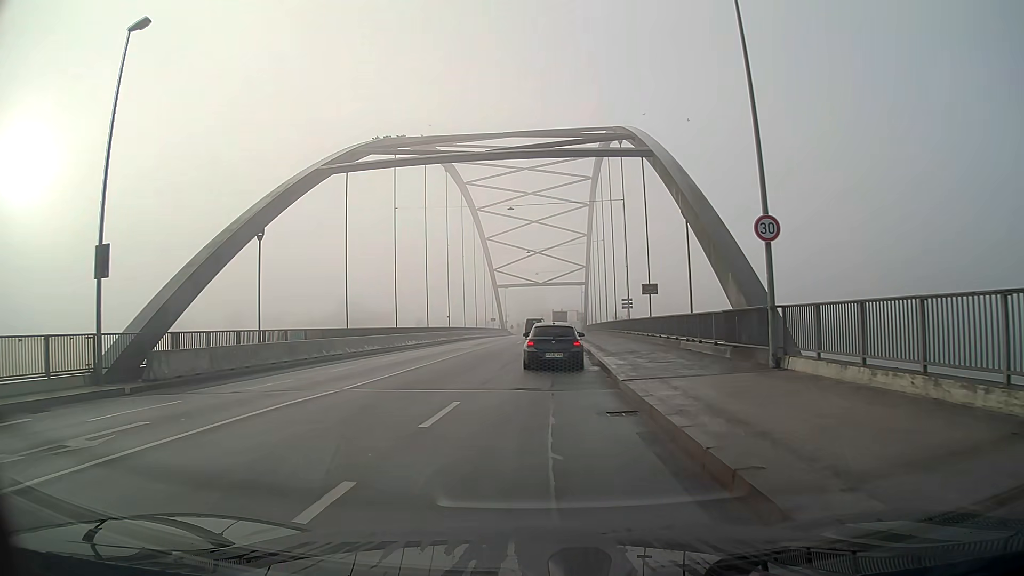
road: primary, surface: asphalt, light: Day
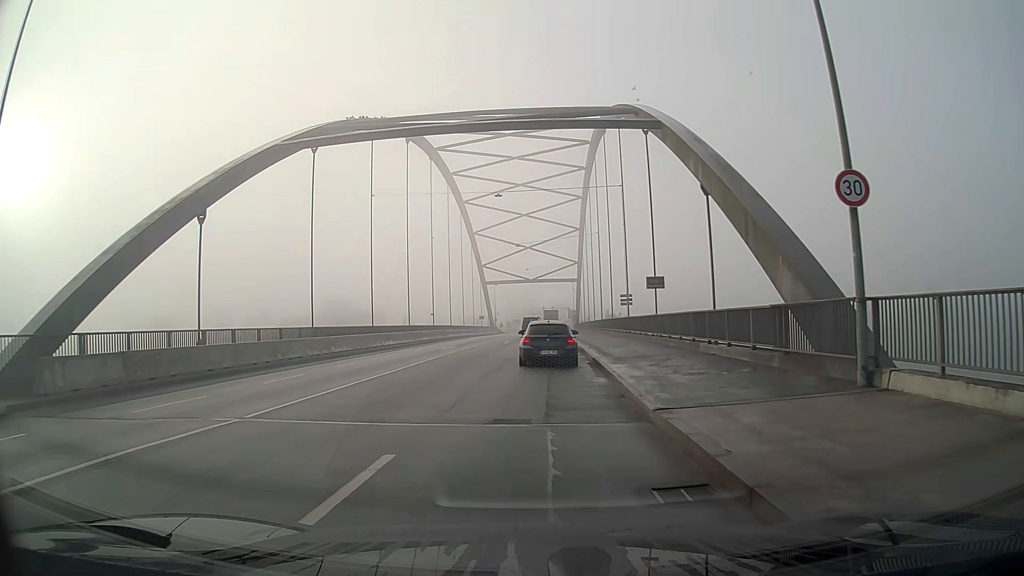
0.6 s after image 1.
(0.0, +4.7) m; +1°
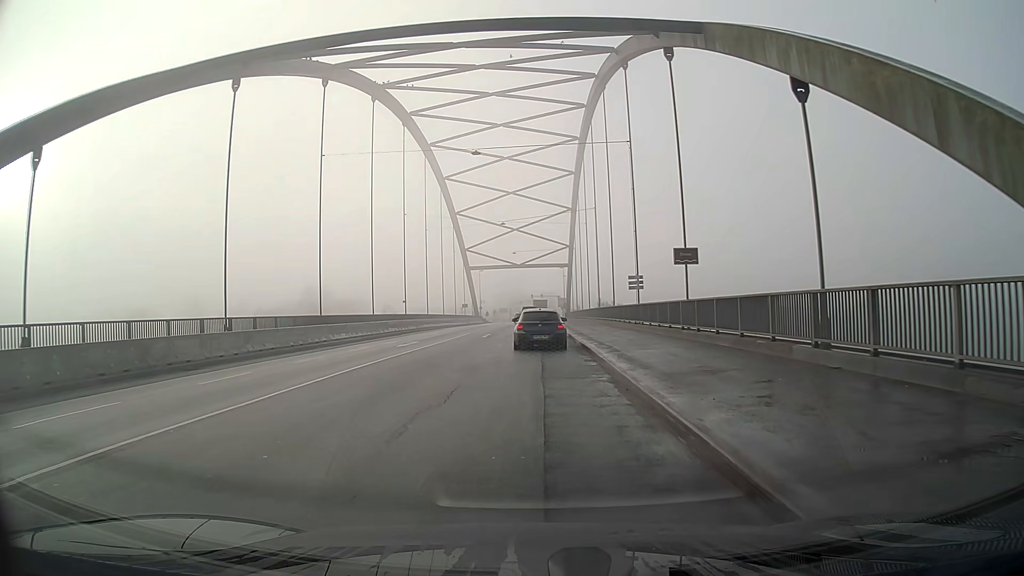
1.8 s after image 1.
(+0.1, +9.2) m; +1°
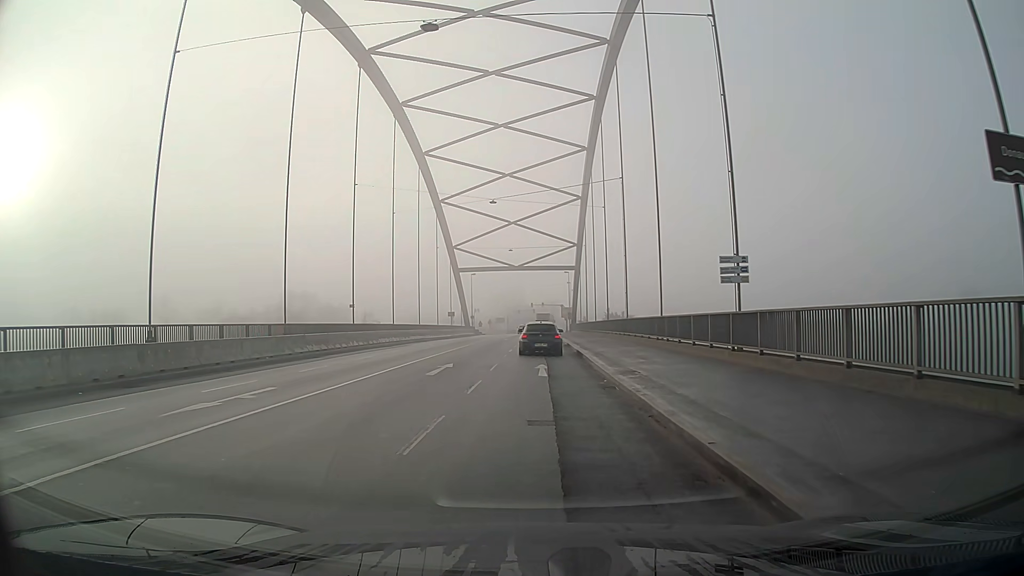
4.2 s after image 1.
(0.0, +18.0) m; 0°
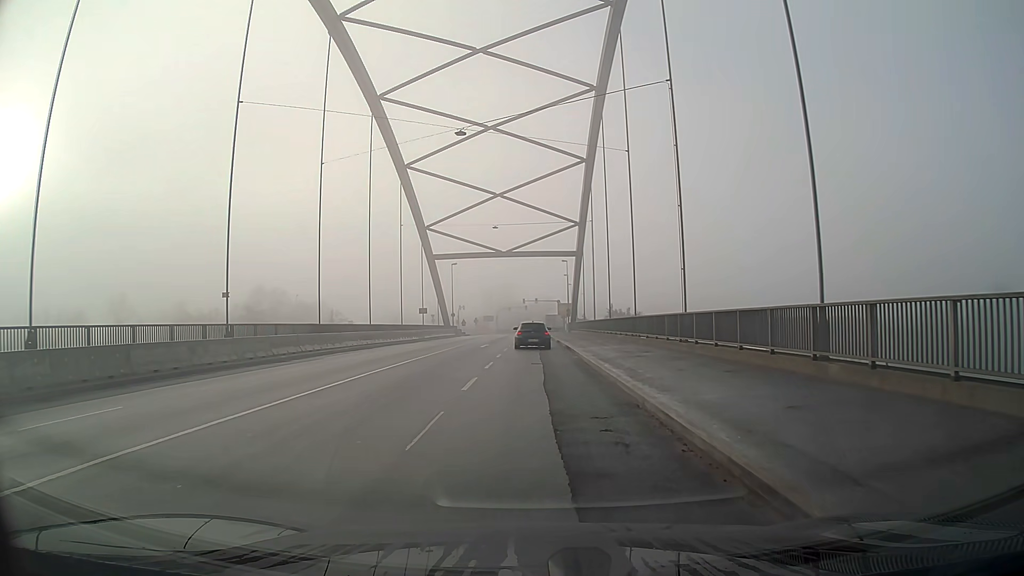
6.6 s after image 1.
(+0.2, +17.9) m; +1°
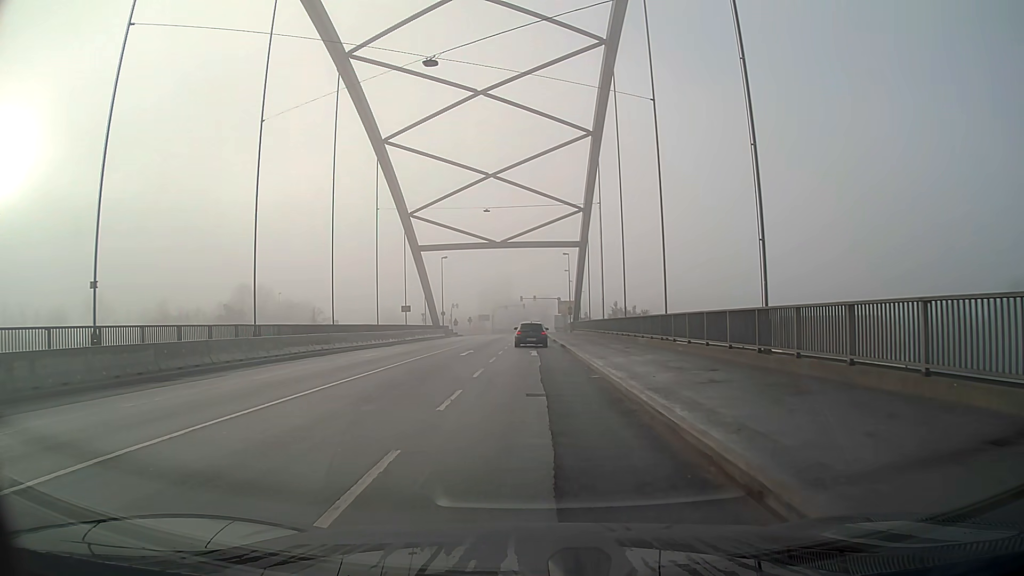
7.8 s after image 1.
(0.0, +9.0) m; 0°
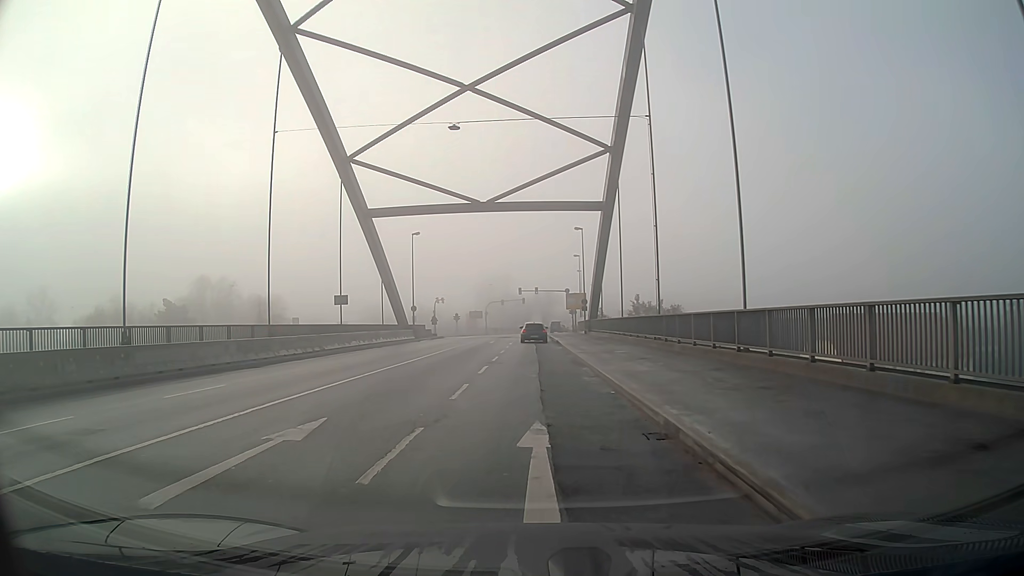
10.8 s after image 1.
(0.0, +22.5) m; 0°
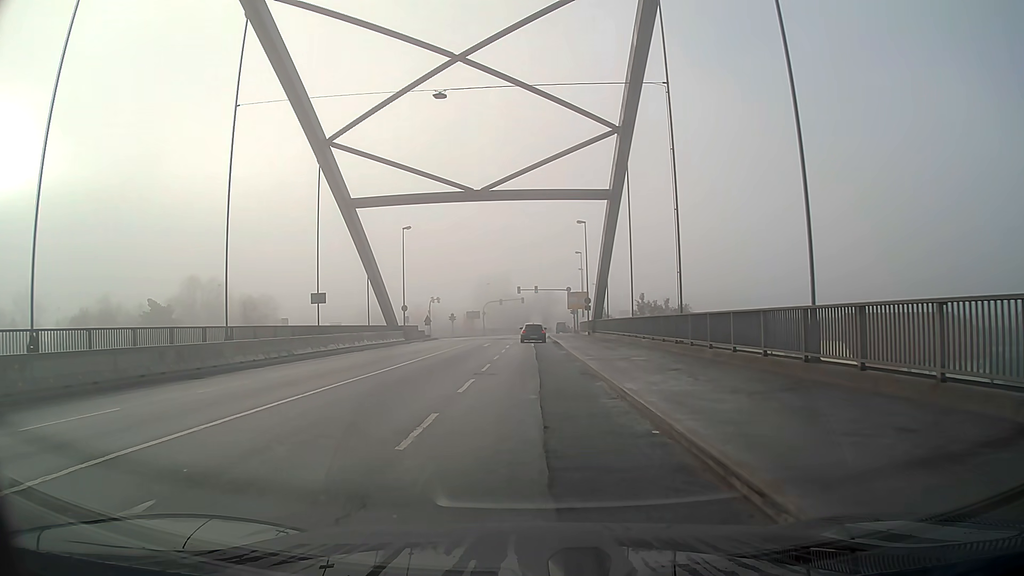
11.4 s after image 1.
(0.0, +4.5) m; 0°
(0, +10) (0, +20) (0, +30) (0, +40) (0, +50) (0, +60) (0, +70) (0, +80) (+1, +90) (+2, +100) m
